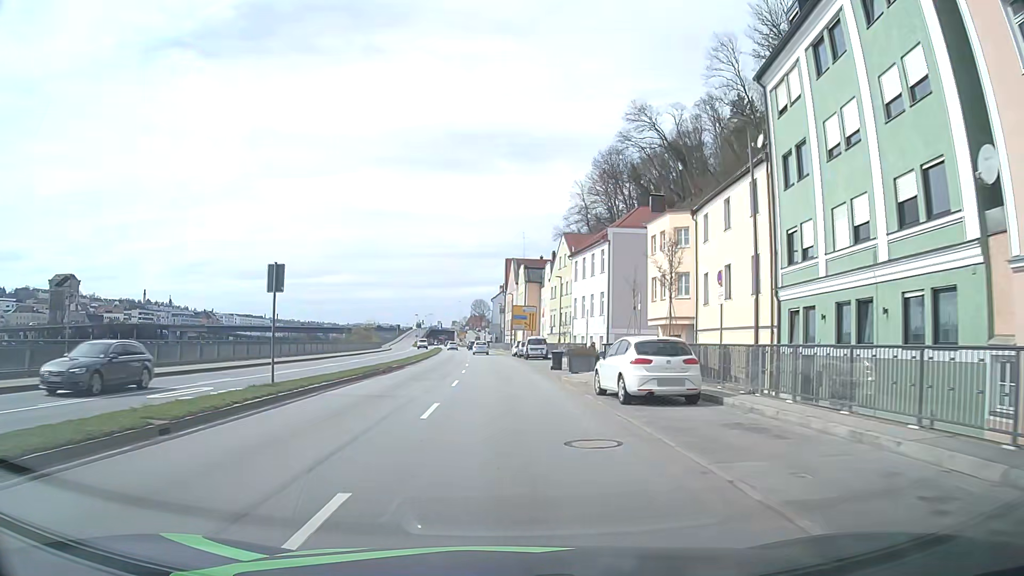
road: primary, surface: asphalt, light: Day
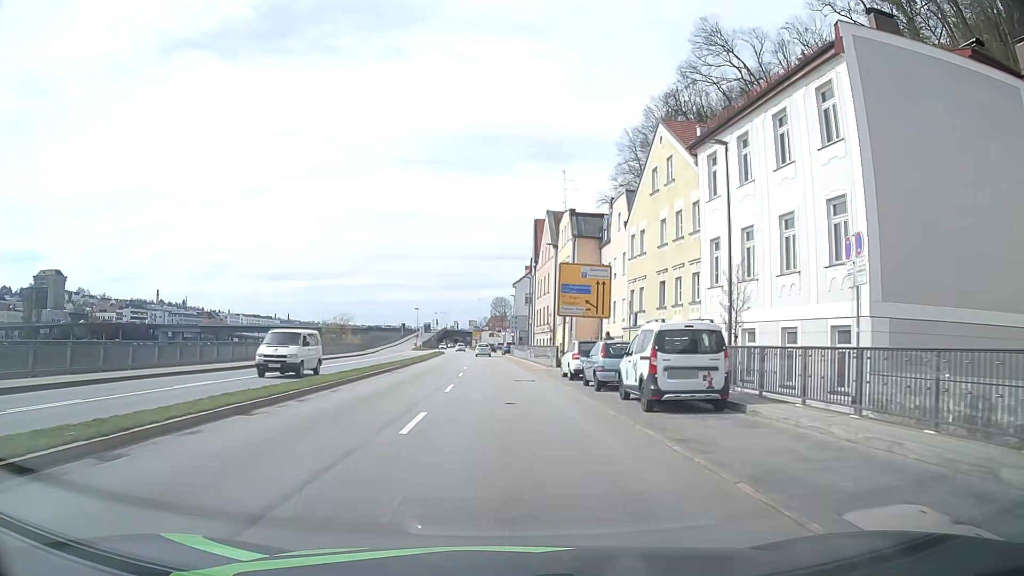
(-0.6, +37.9) m; -2°
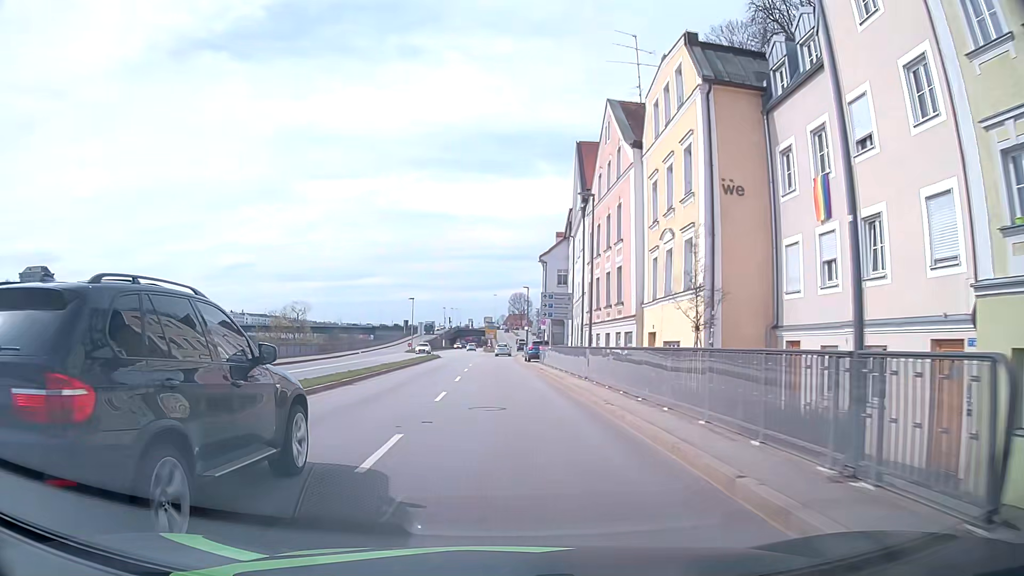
(-0.4, +30.0) m; -2°
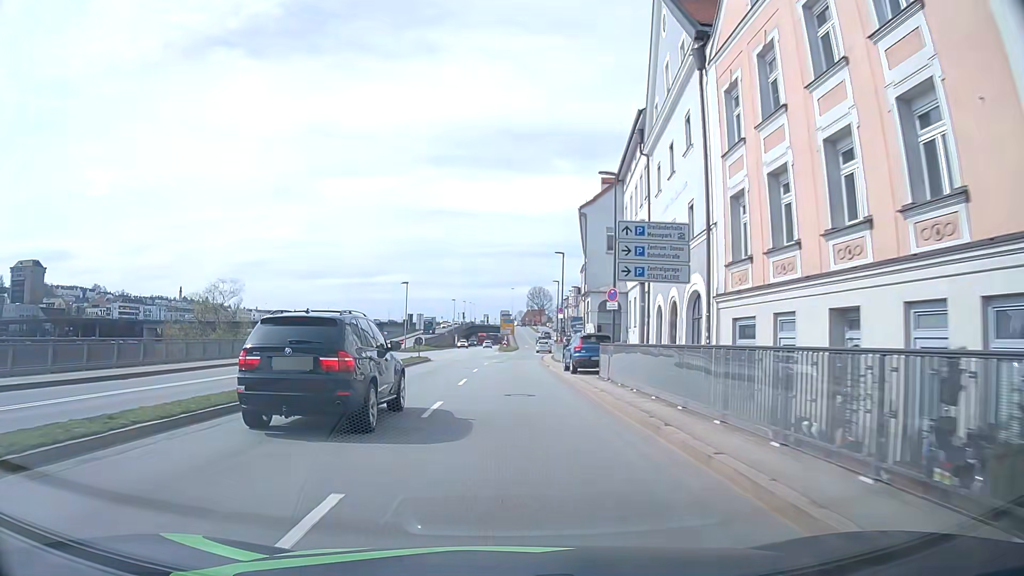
(-0.2, +22.4) m; -1°
(0, +10) (0, +20) (0, +30) (0, +40) (+1, +50) (+1, +60) (+3, +70) (+4, +80) (+5, +90) (+5, +100) m
